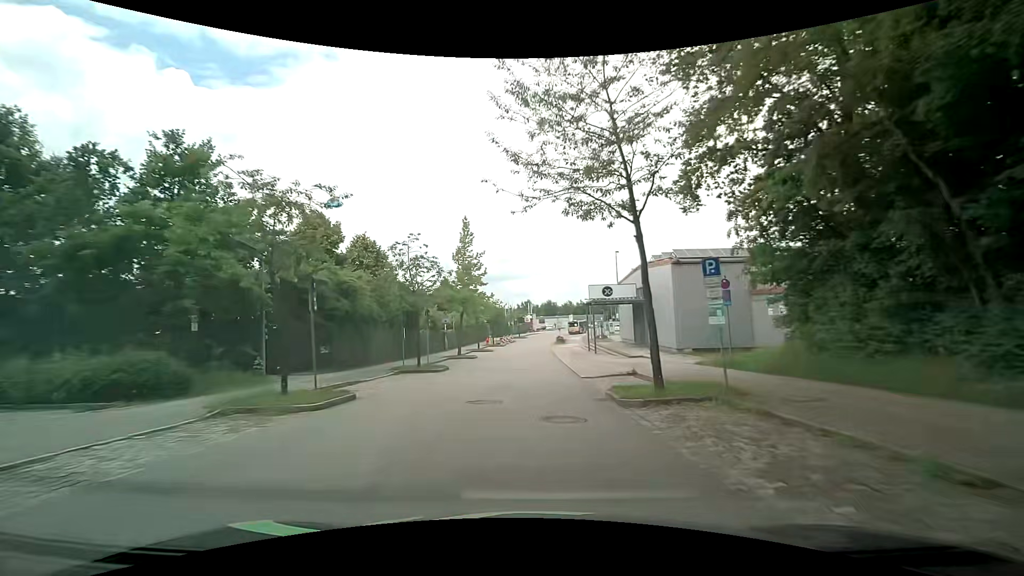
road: residential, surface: asphalt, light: Day
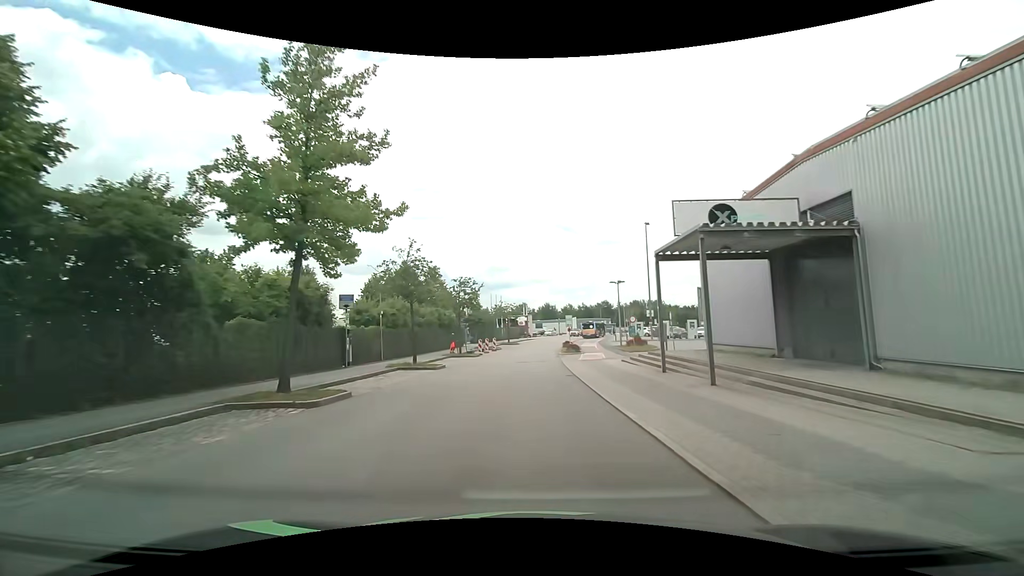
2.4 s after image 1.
(+0.3, +27.9) m; +1°
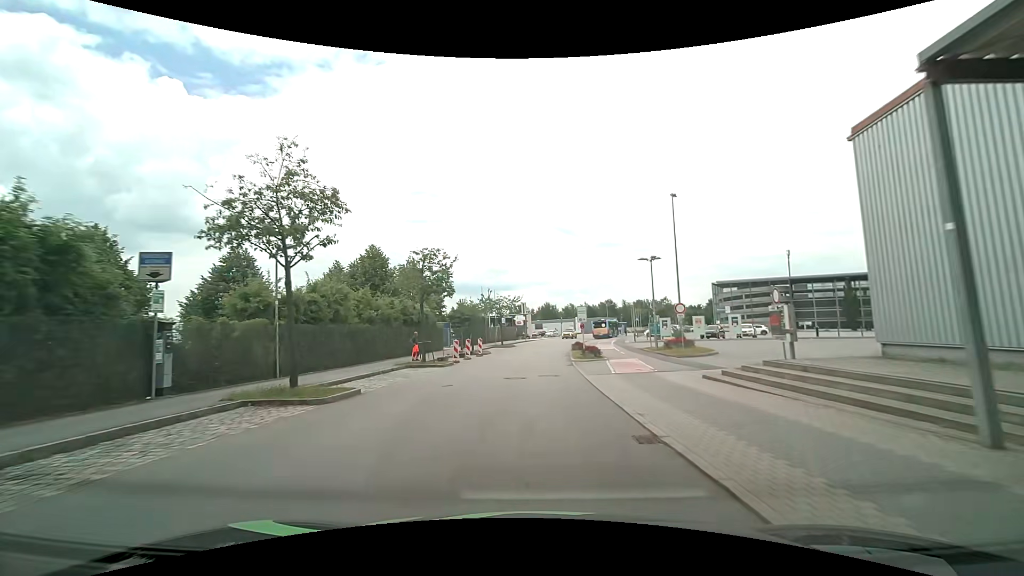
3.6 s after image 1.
(0.0, +13.4) m; 0°
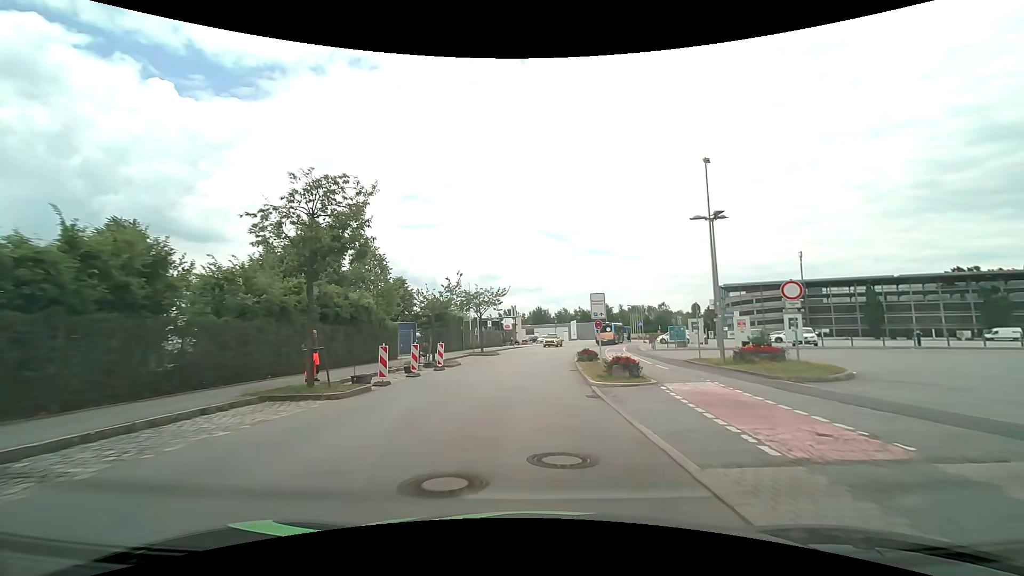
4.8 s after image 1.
(+0.1, +12.8) m; 0°
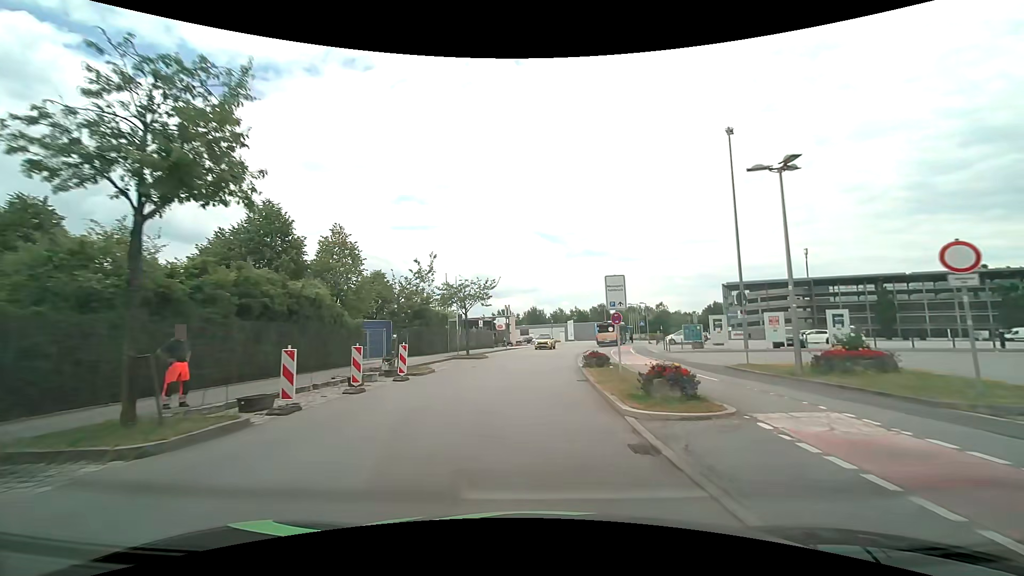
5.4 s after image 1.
(+0.1, +6.2) m; +2°
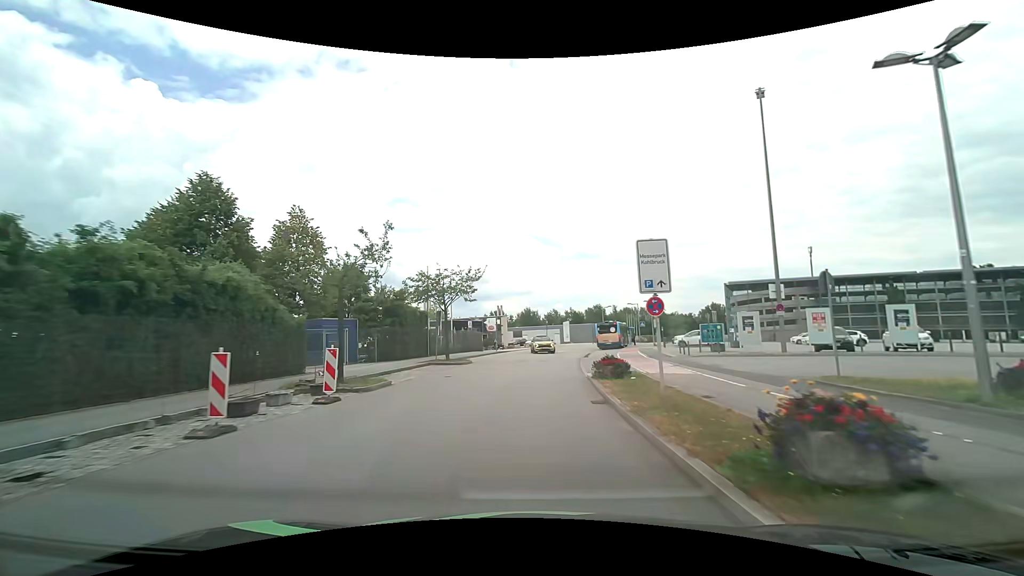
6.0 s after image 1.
(0.0, +6.0) m; +1°
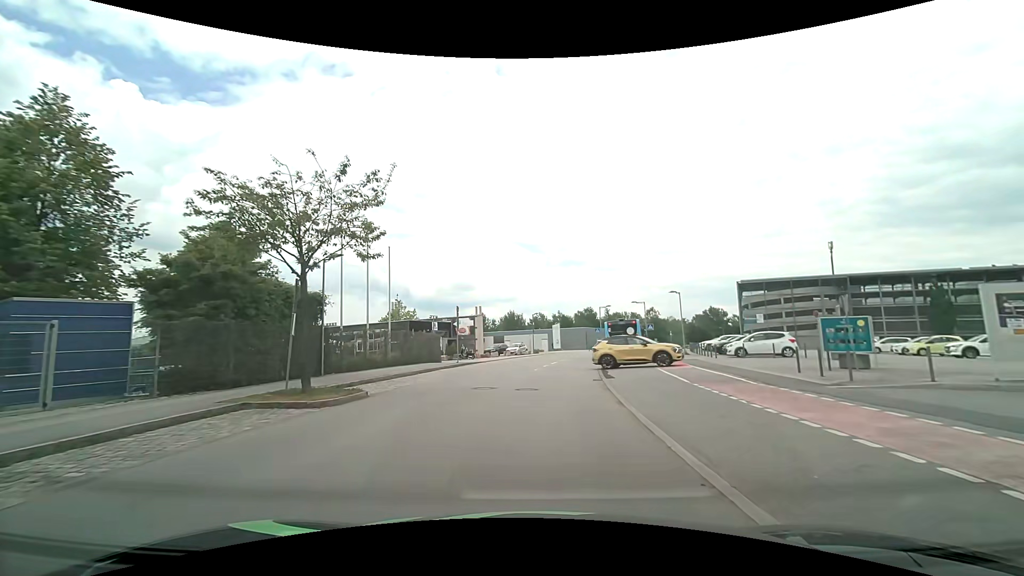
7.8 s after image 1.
(+0.3, +16.9) m; +2°
